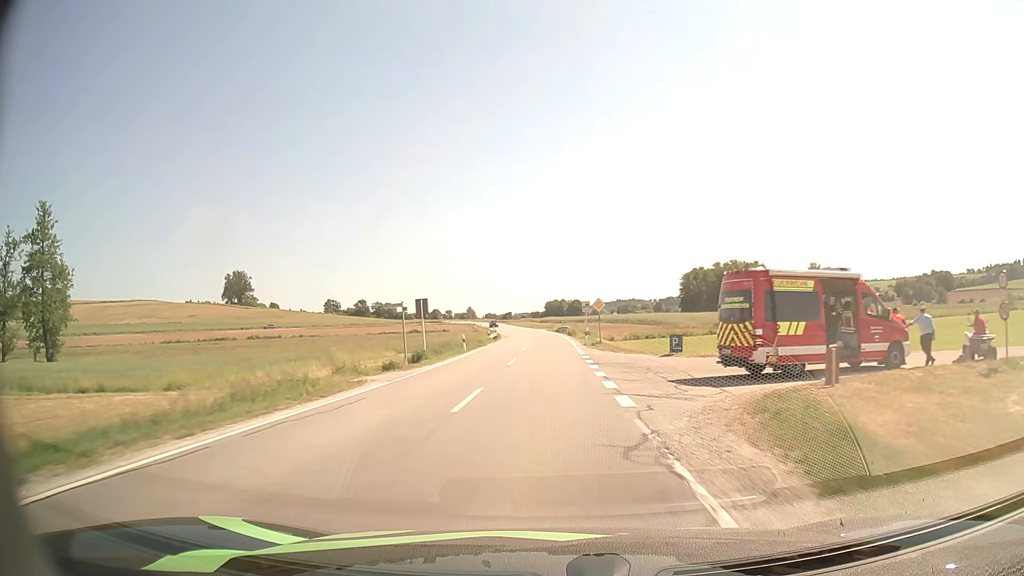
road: secondary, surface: asphalt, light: Day
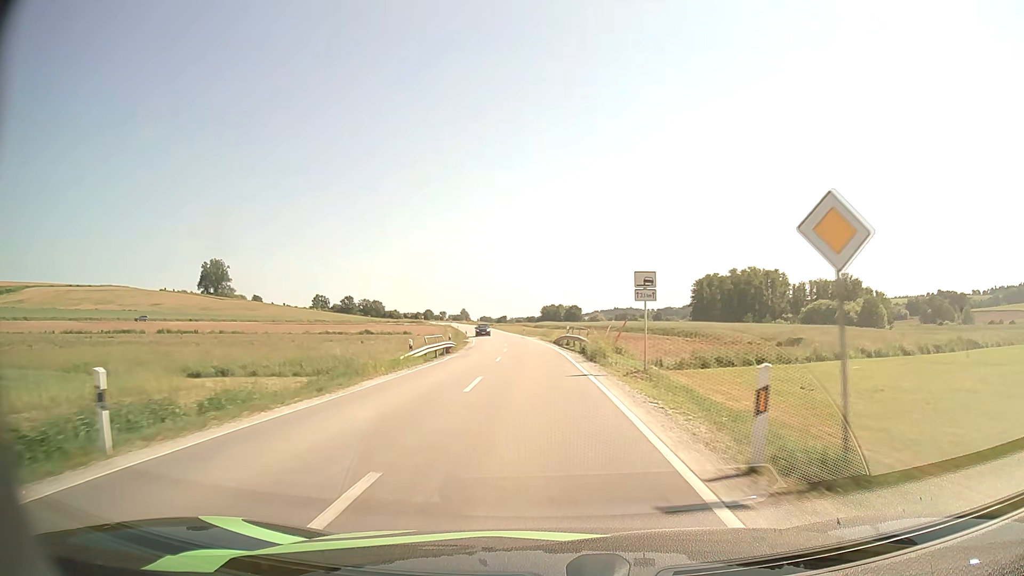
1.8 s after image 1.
(0.0, +33.0) m; 0°
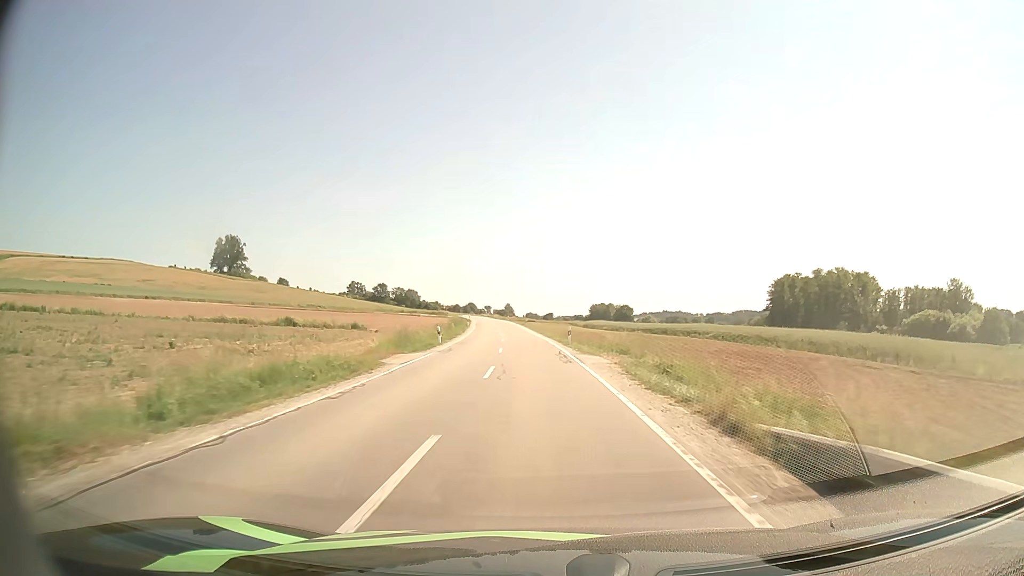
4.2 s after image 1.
(-1.4, +45.9) m; -4°
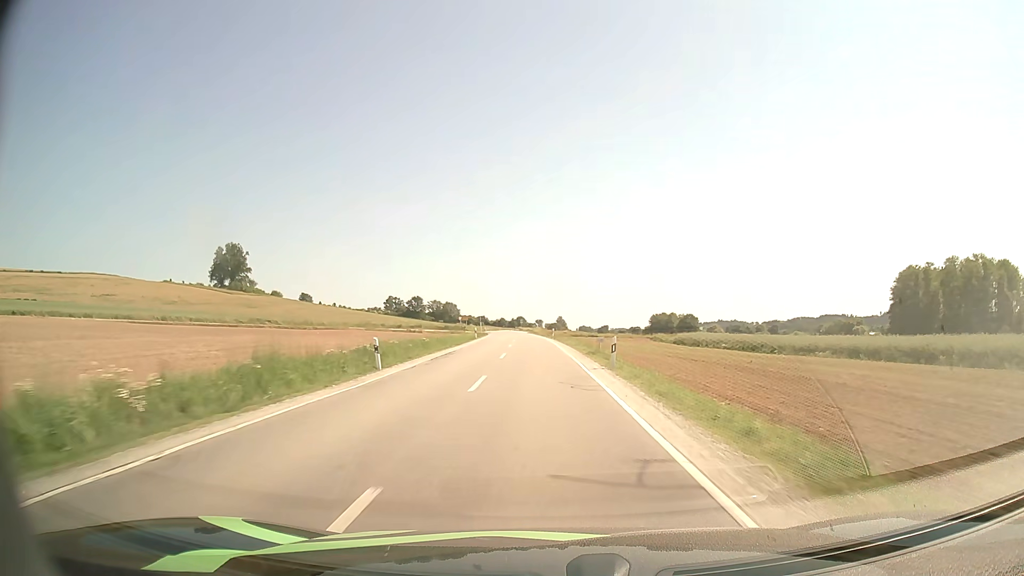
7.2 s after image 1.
(-3.1, +62.6) m; -4°
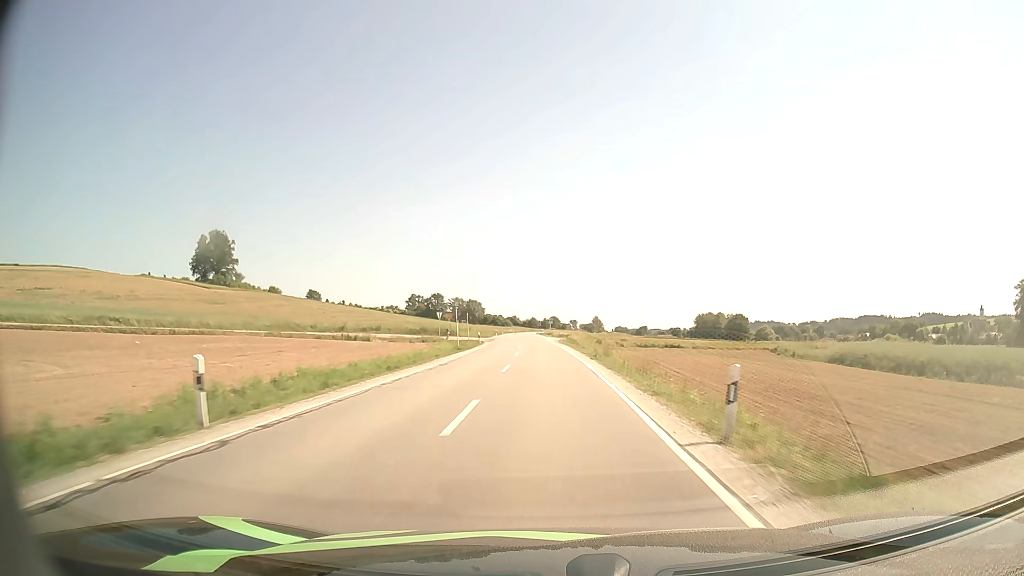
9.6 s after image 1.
(-1.5, +53.3) m; -3°
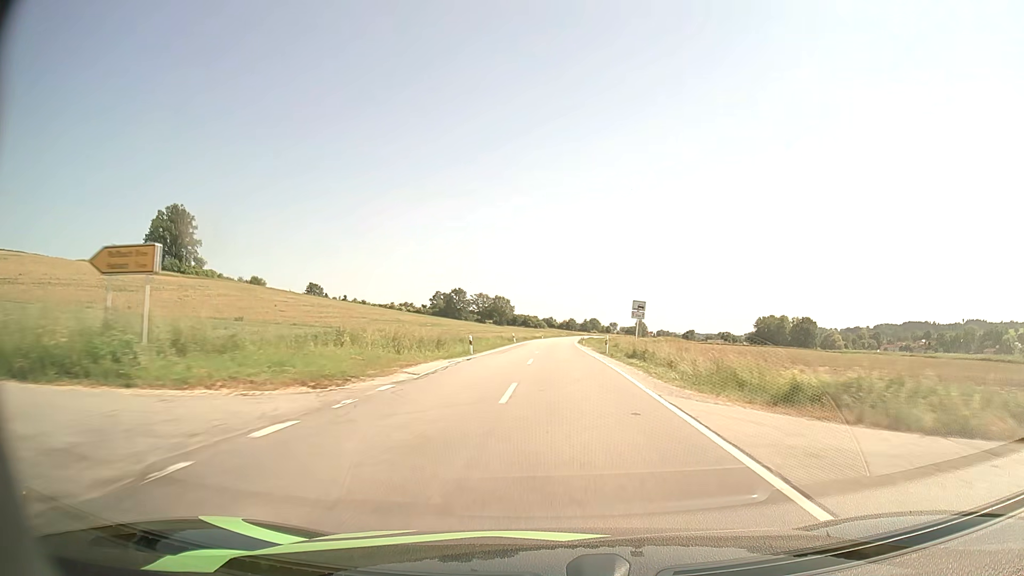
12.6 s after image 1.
(-2.0, +68.5) m; -3°
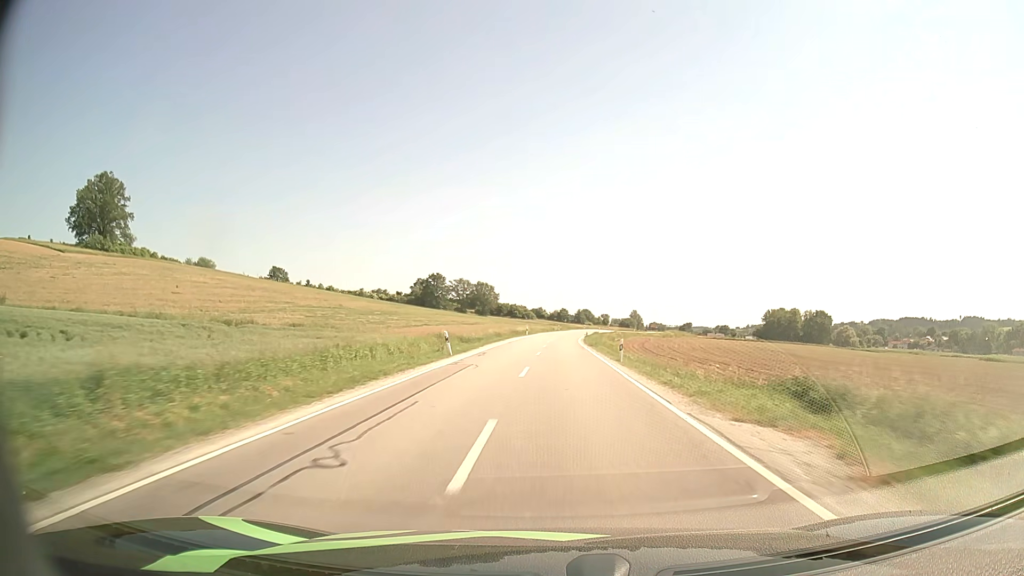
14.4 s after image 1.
(+0.1, +42.0) m; +1°
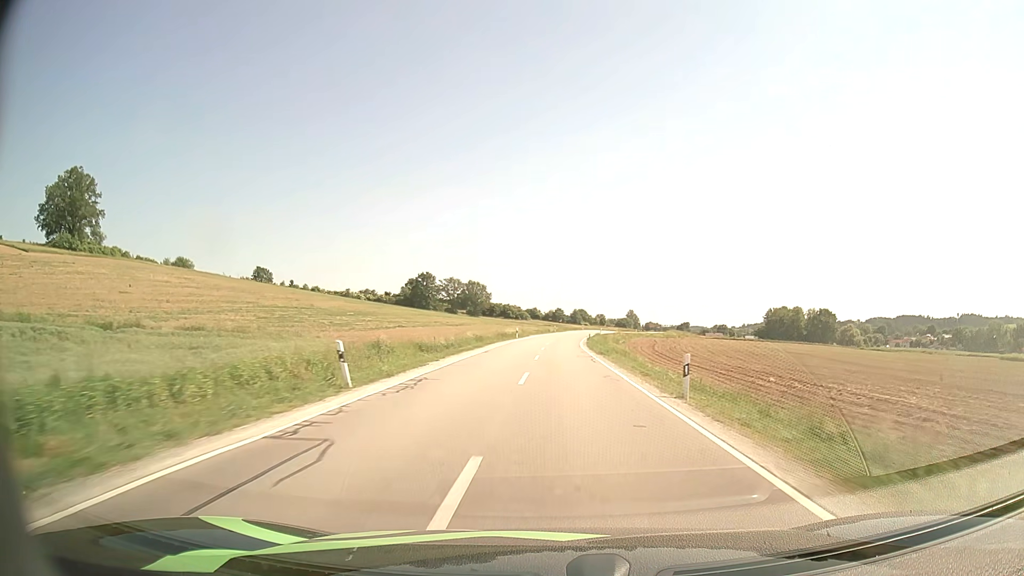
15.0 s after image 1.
(+0.1, +14.1) m; +1°
(0, +10) (0, +20) (0, +30) (+1, +40) (+1, +50) (+1, +60) (+2, +70) (+3, +80) (+4, +90) (+5, +100) m
